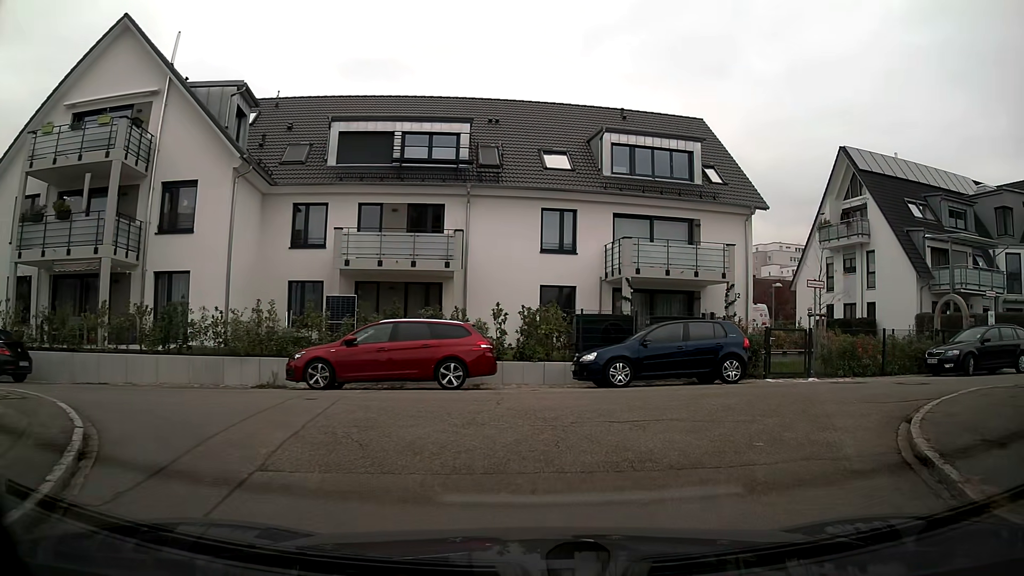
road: residential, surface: asphalt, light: Day
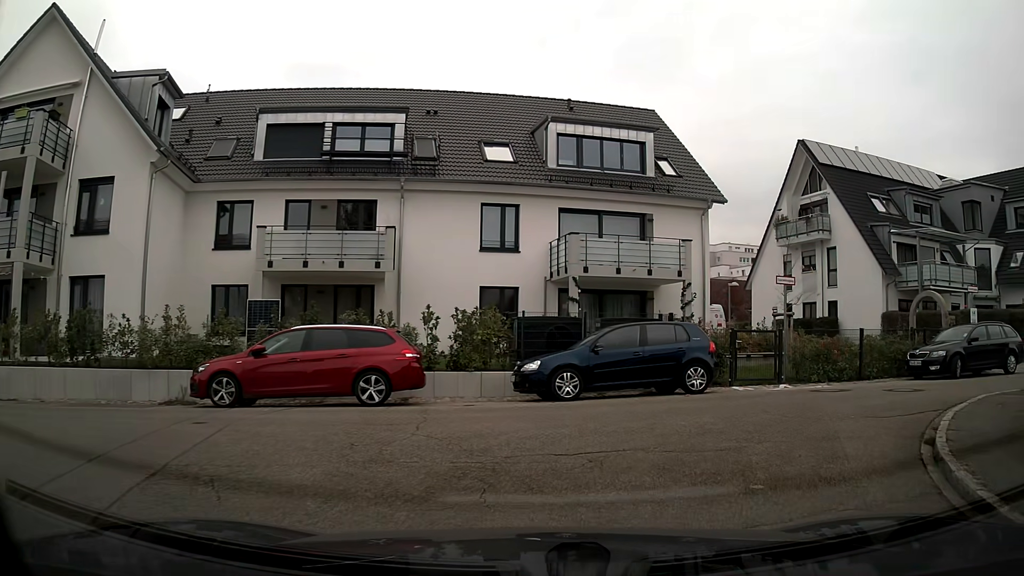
(+0.1, +1.9) m; +4°
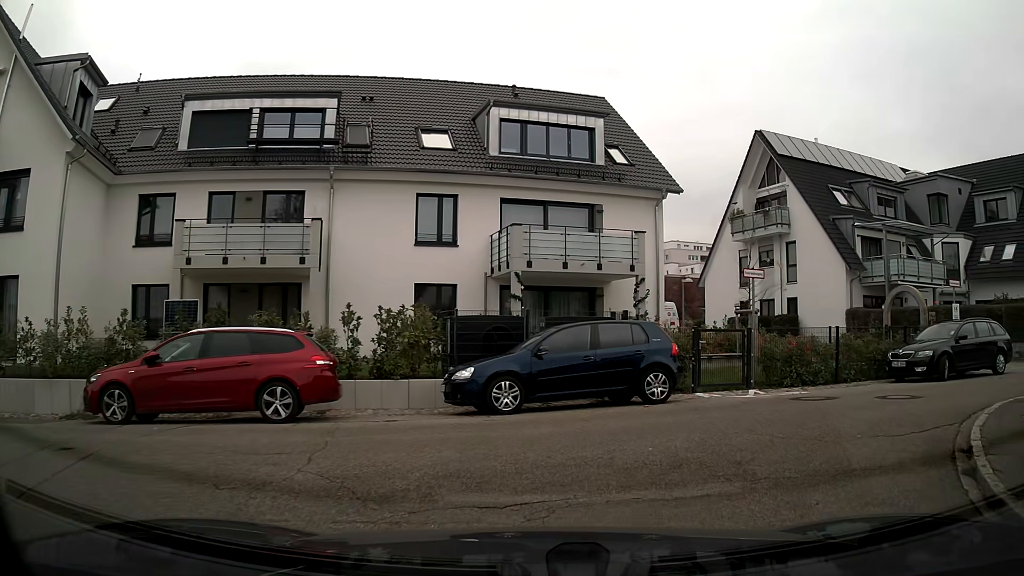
(+0.1, +1.9) m; +4°
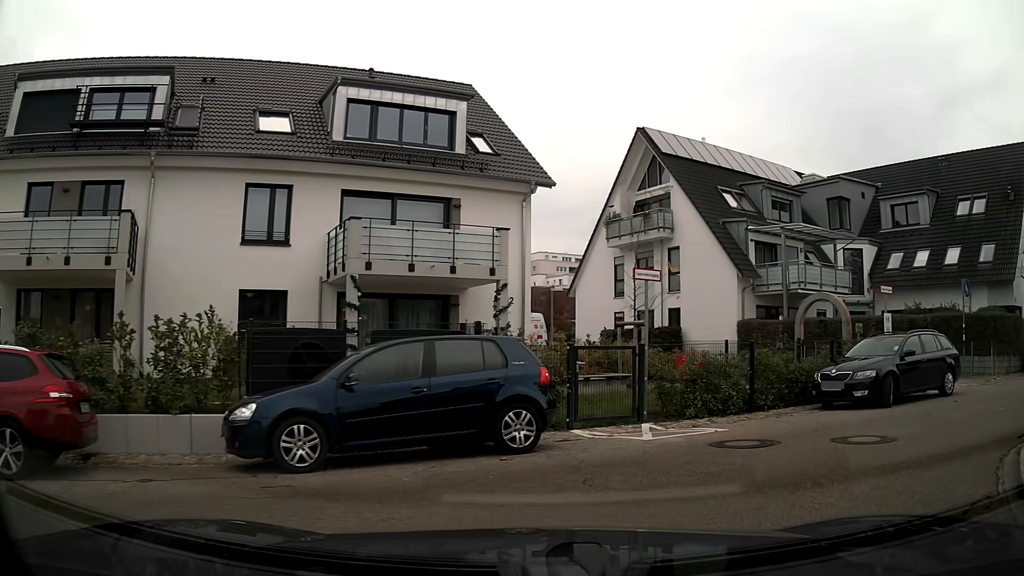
(+0.4, +3.4) m; +13°
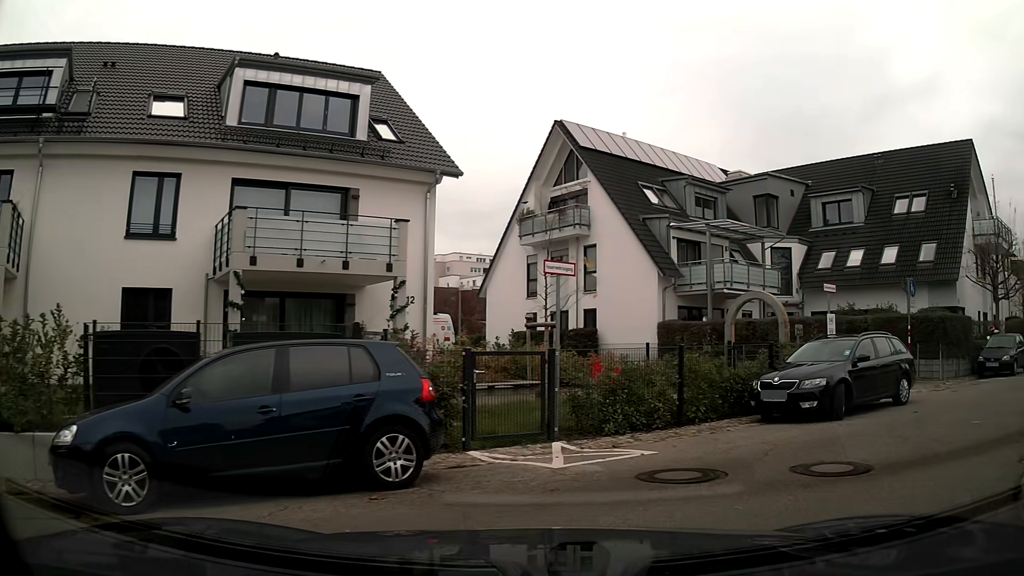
(+0.1, +1.8) m; +8°
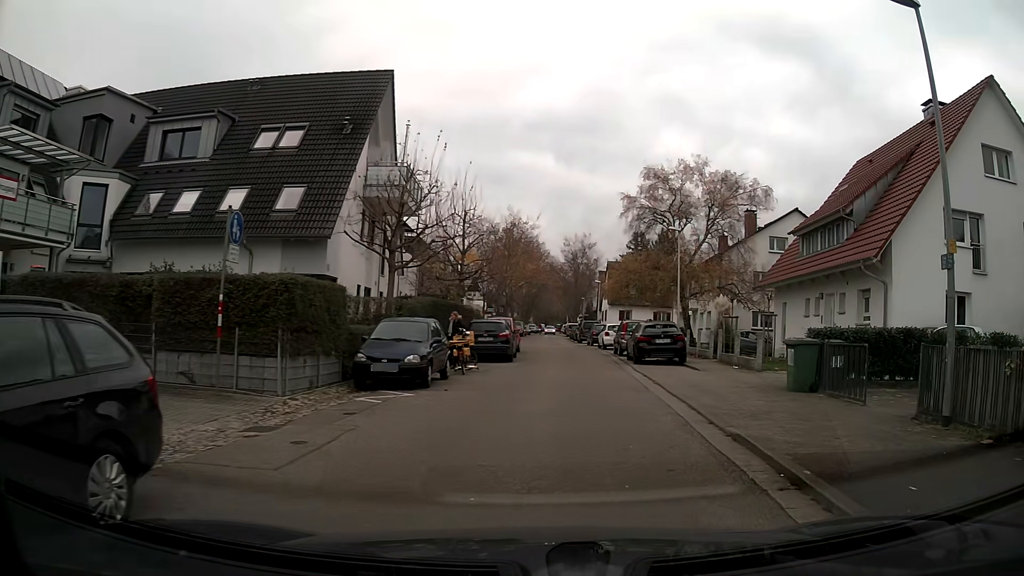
(+5.0, +8.7) m; +52°
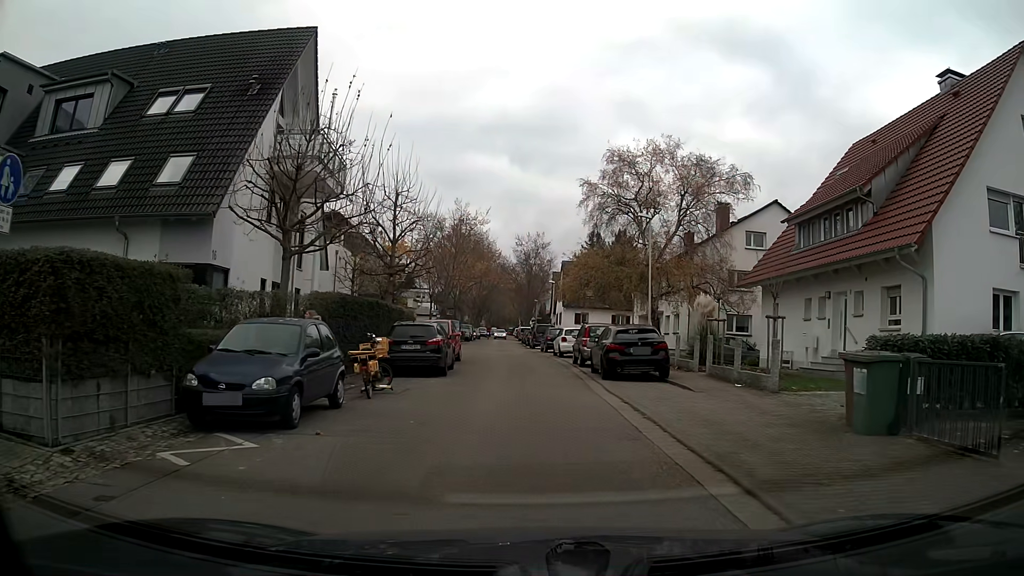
(+0.2, +5.2) m; +2°
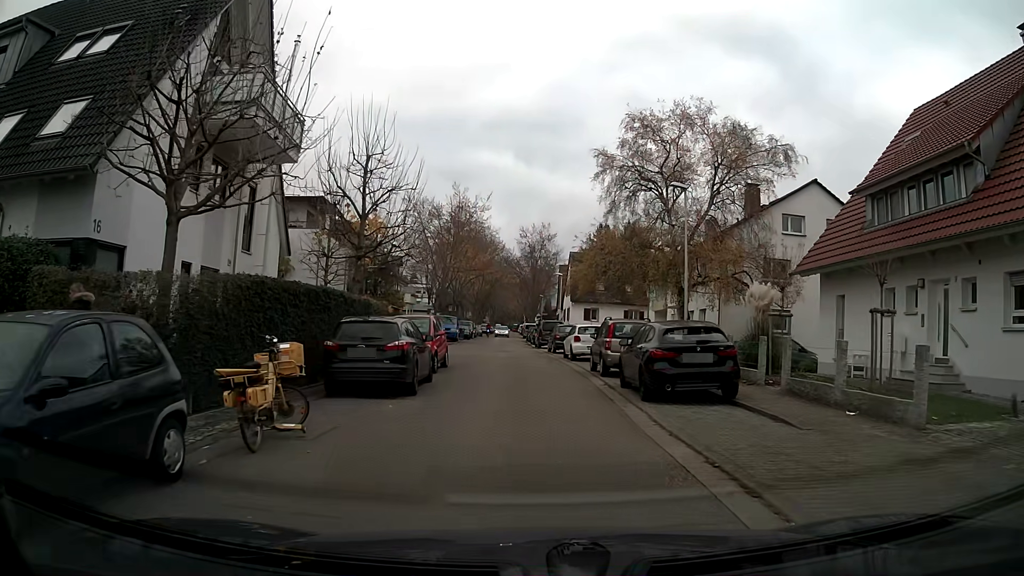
(0.0, +5.8) m; -1°
